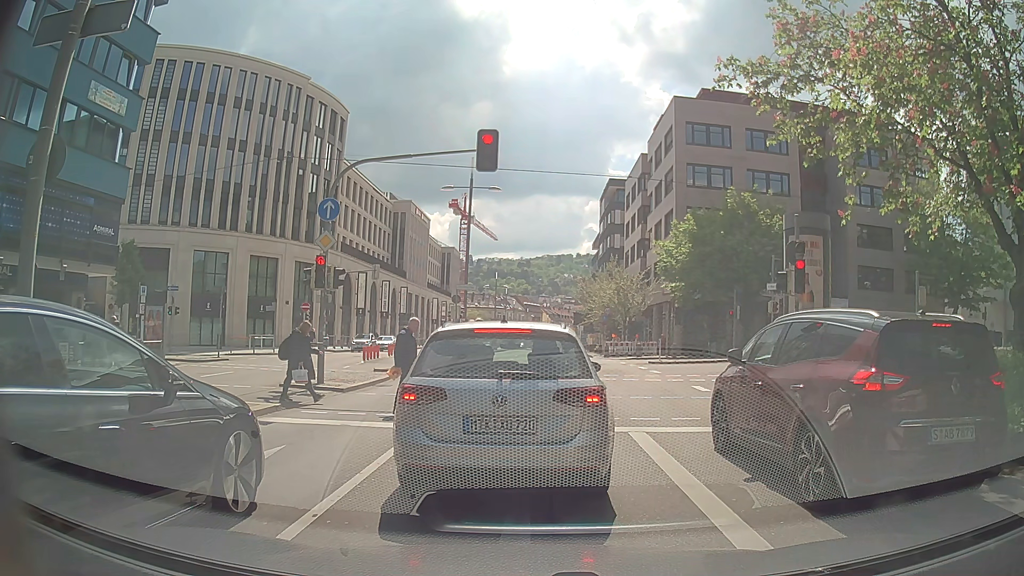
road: primary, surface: asphalt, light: Day
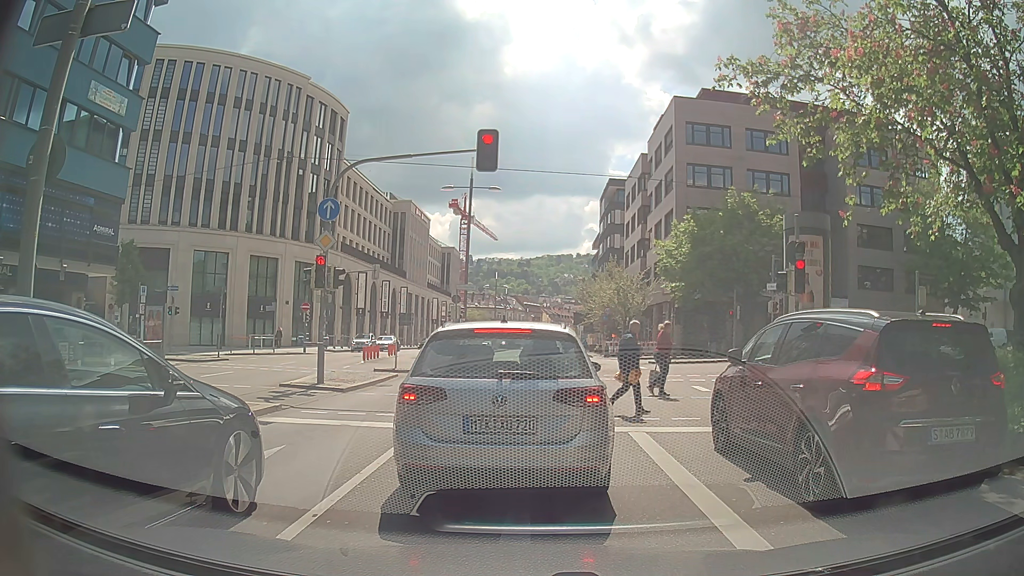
(0.0, 0.0) m; 0°
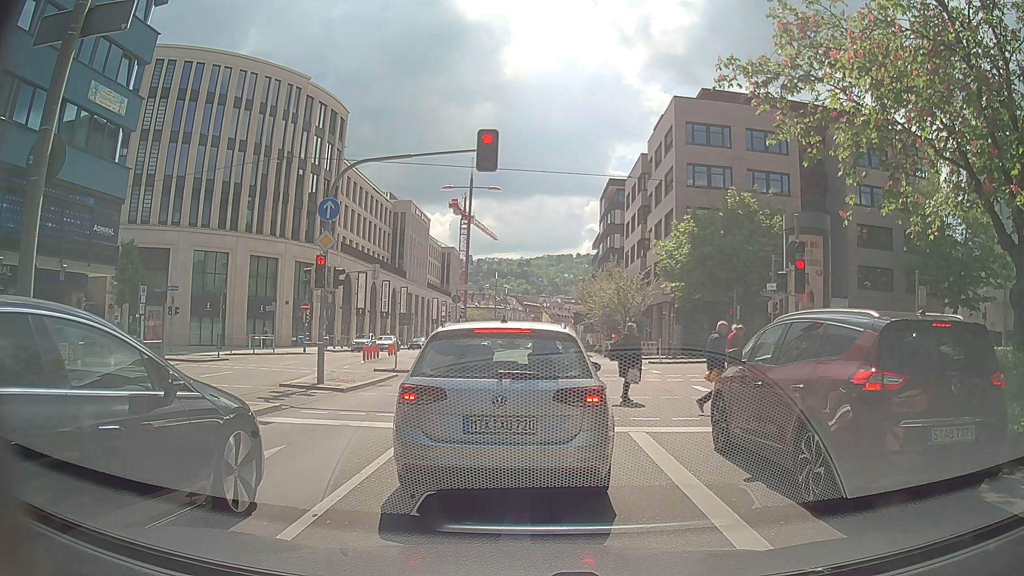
(0.0, 0.0) m; 0°
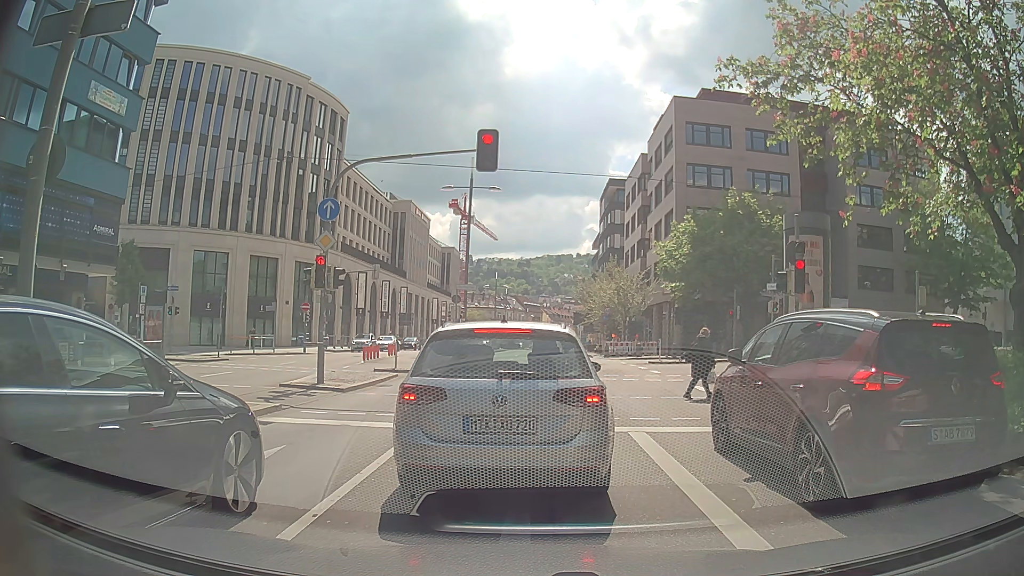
(0.0, 0.0) m; 0°
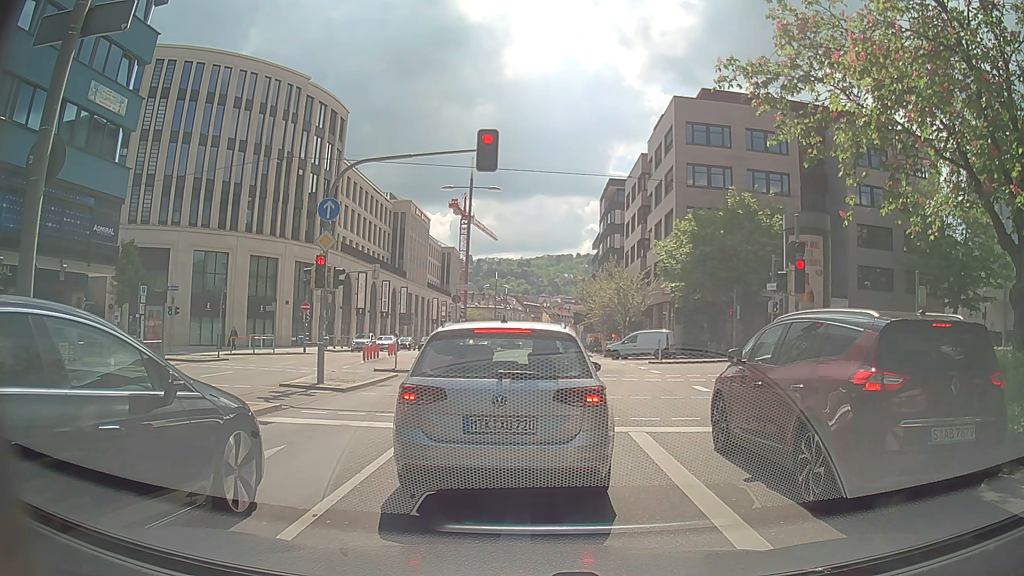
(0.0, 0.0) m; 0°
(0, +10) (0, +20) (0, +30) (0, +40) (0, +50) (0, +60) (0, +70) (0, +80) (0, +90) (0, +100) m
